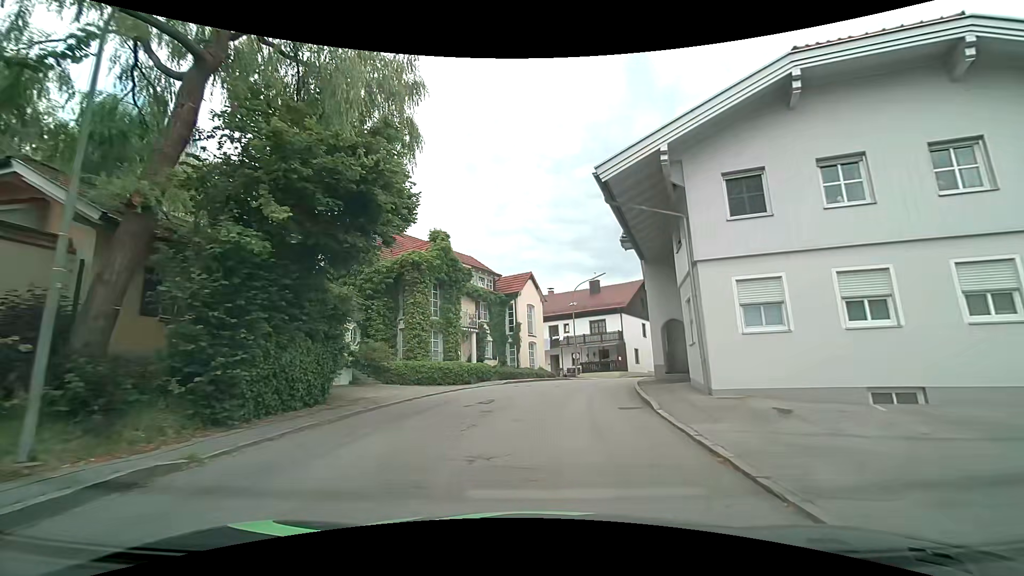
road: tertiary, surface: asphalt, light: Day
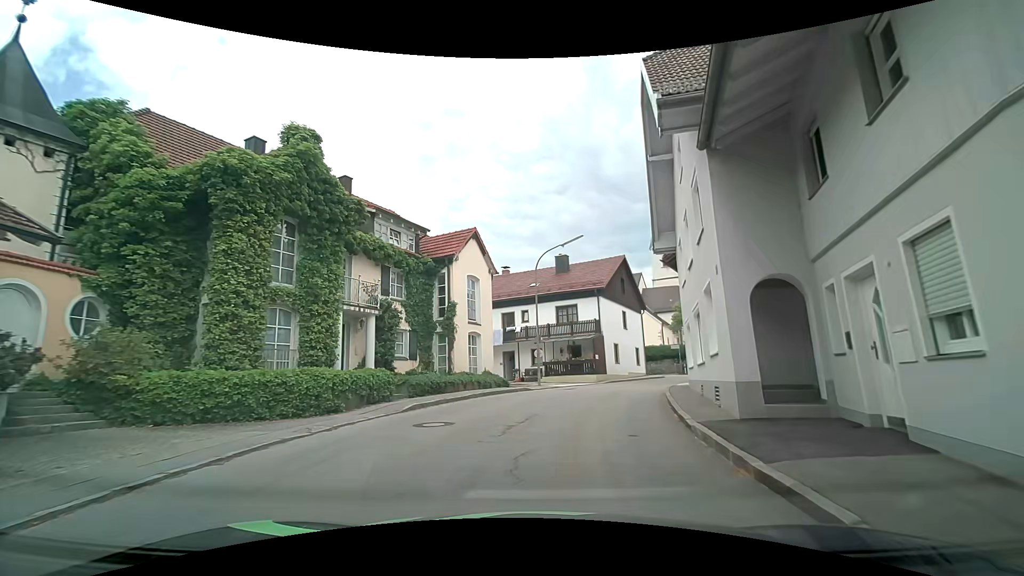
(+0.4, +11.8) m; +5°
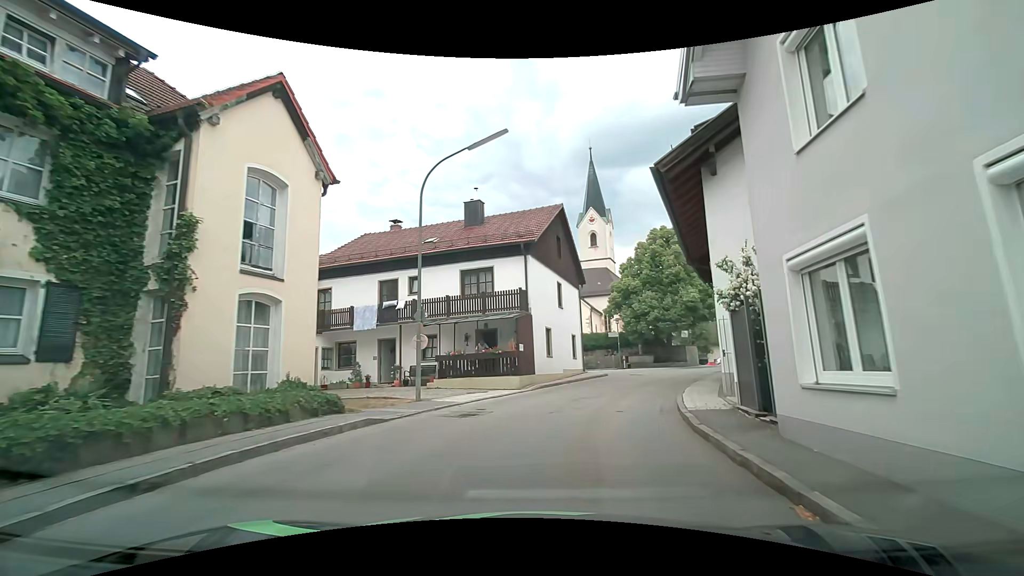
(+0.7, +11.9) m; +8°
